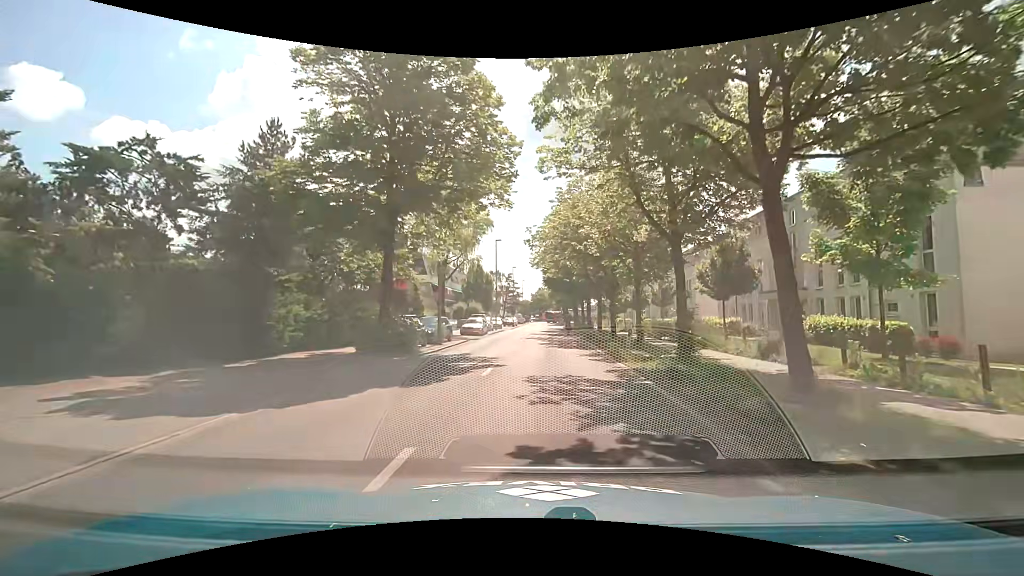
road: tertiary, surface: asphalt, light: Day
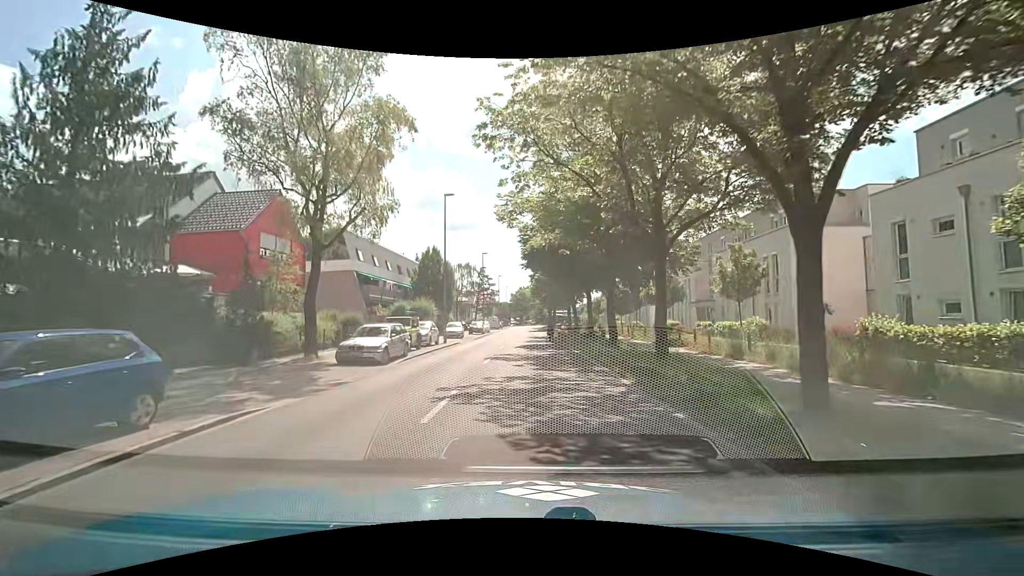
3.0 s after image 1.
(+0.7, +22.4) m; +2°
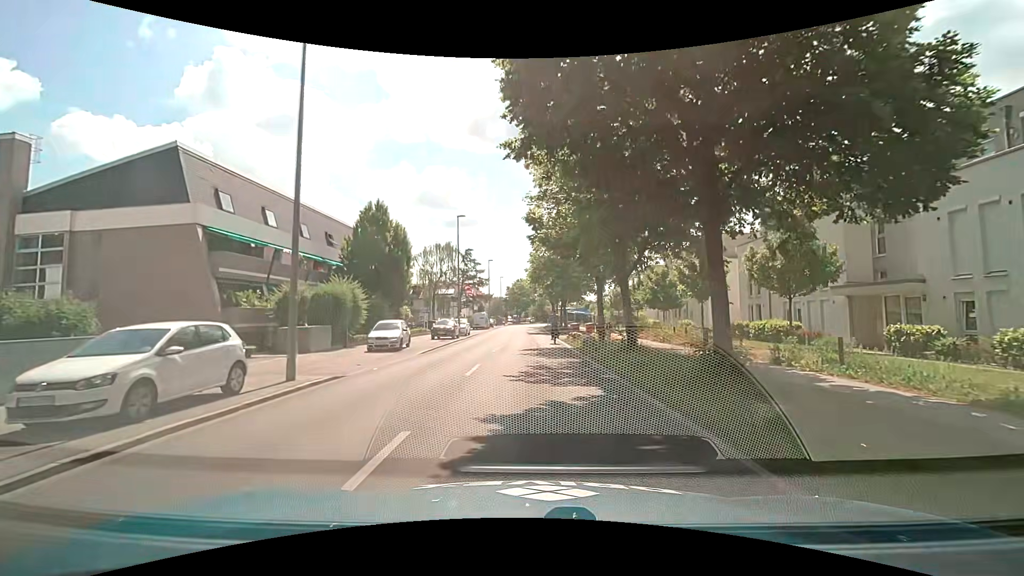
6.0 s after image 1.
(+0.1, +21.7) m; 0°
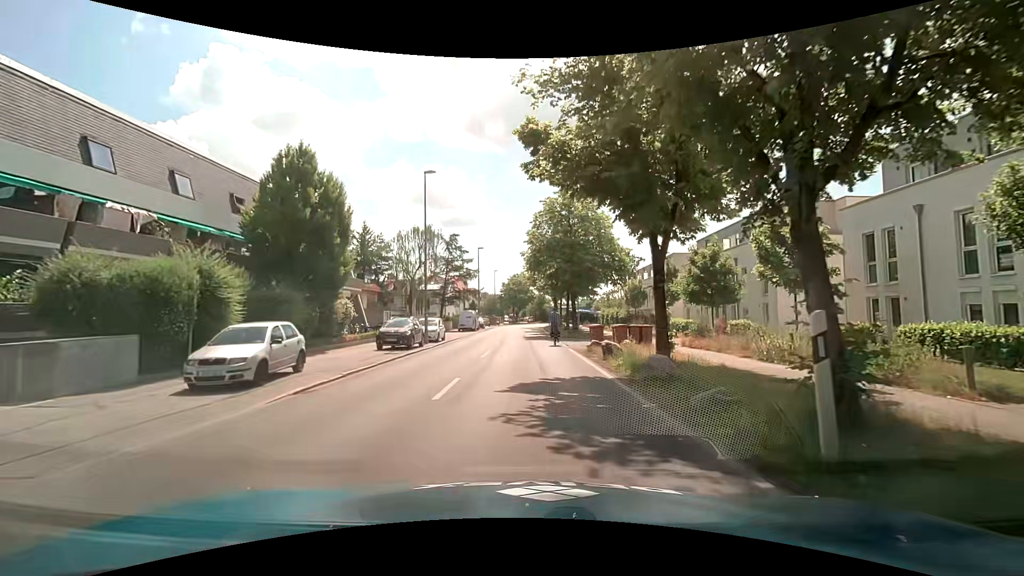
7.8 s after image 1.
(0.0, +12.5) m; 0°
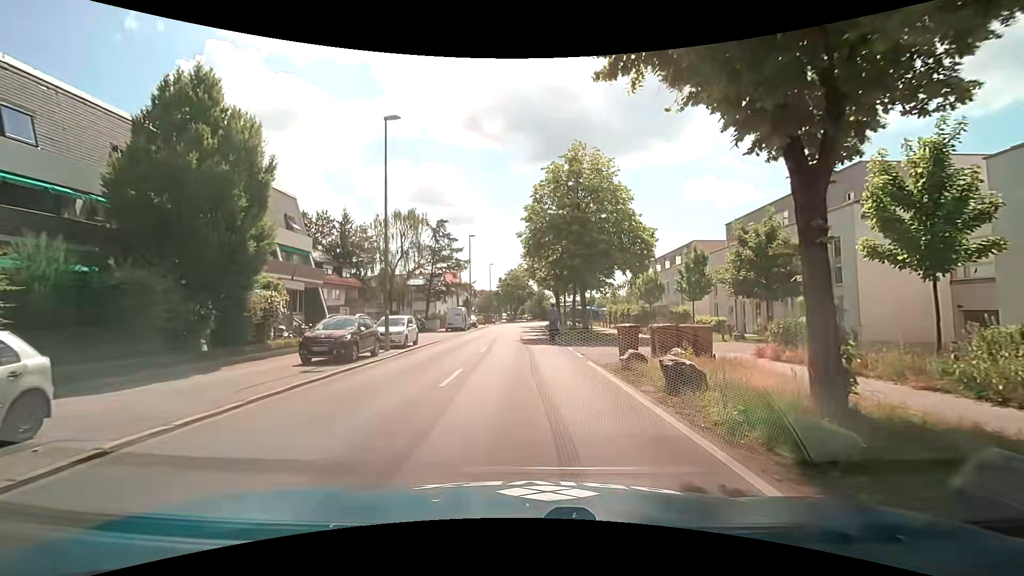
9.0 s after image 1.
(-0.1, +7.7) m; +1°
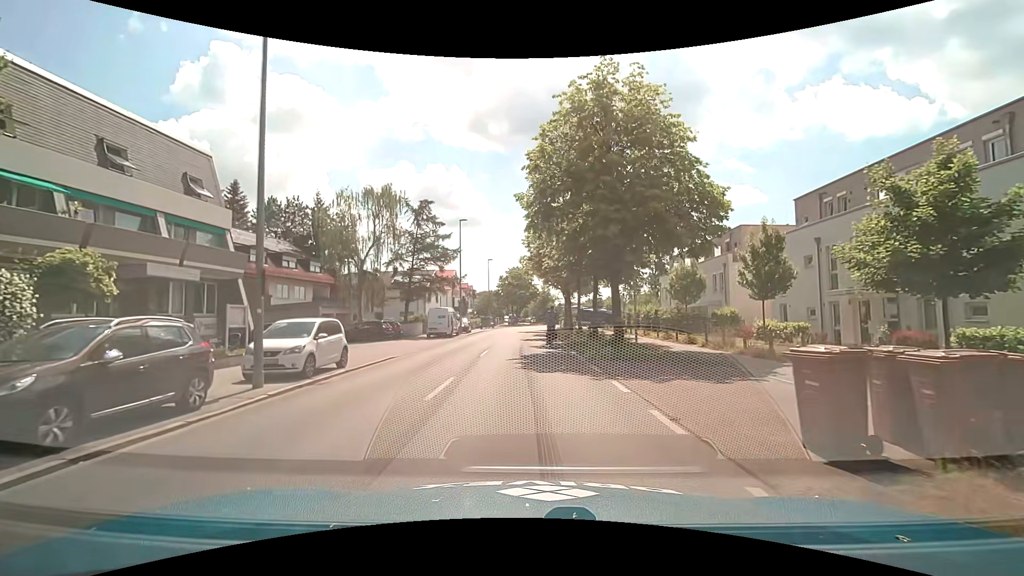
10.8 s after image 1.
(-0.1, +10.4) m; 0°
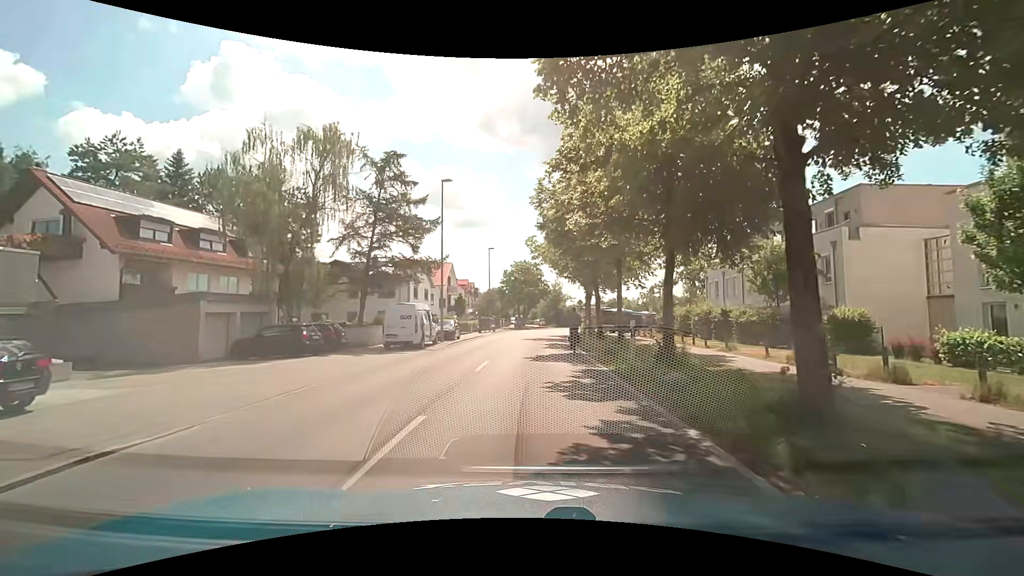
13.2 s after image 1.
(-0.4, +13.3) m; -2°
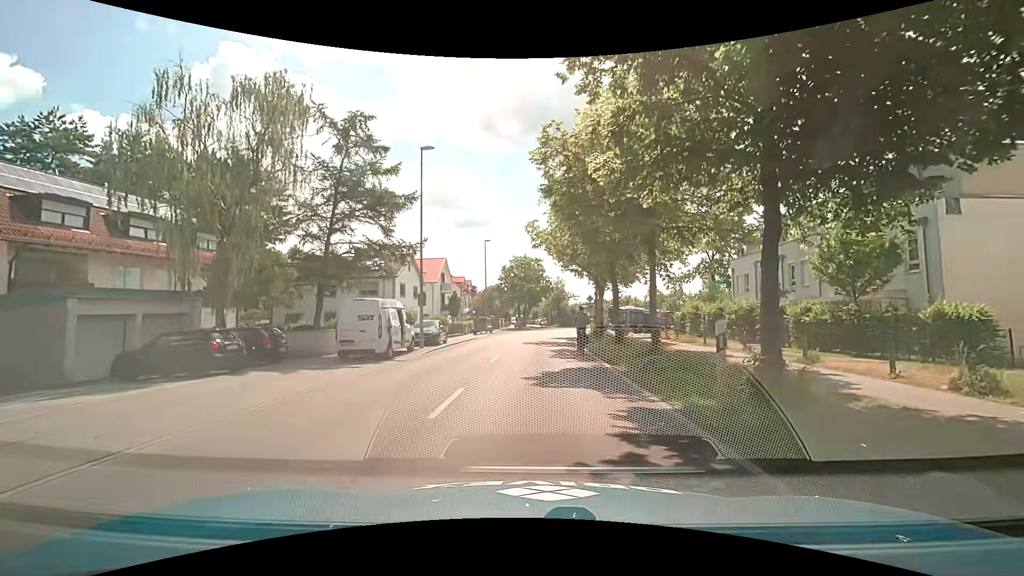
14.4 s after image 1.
(-0.1, +6.1) m; -2°
(0, +10) (+1, +20) (+2, +30) (+3, +40) (+5, +50) (+10, +59) (+16, +66) (+24, +73) (+32, +78) (+41, +82) m
